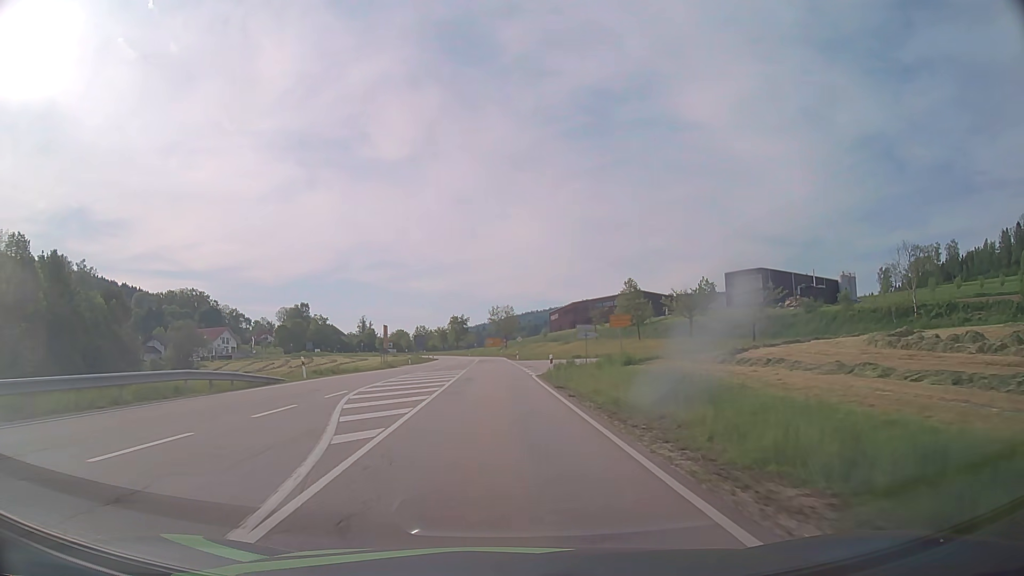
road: secondary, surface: asphalt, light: Day
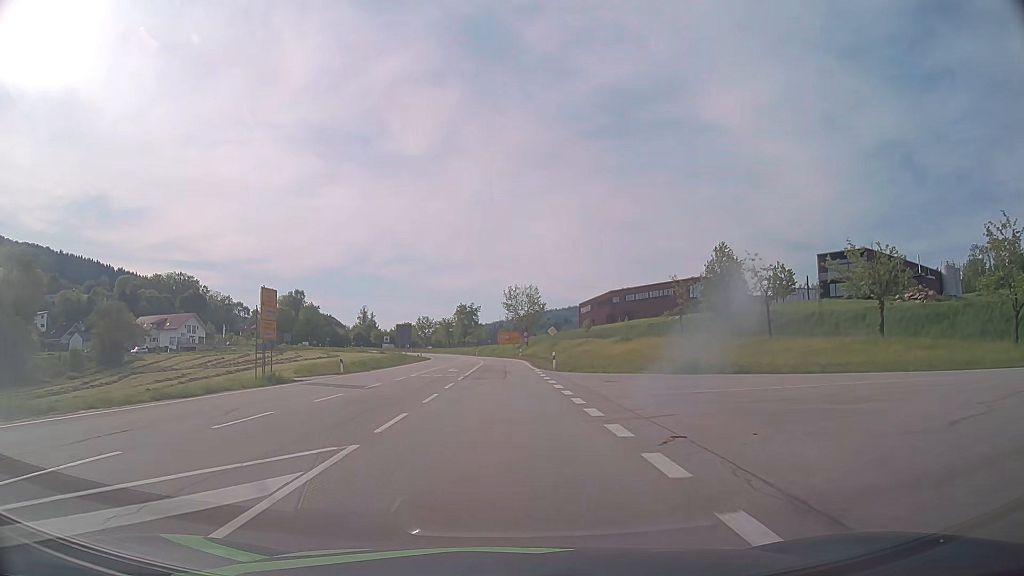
(-0.4, +37.6) m; -2°
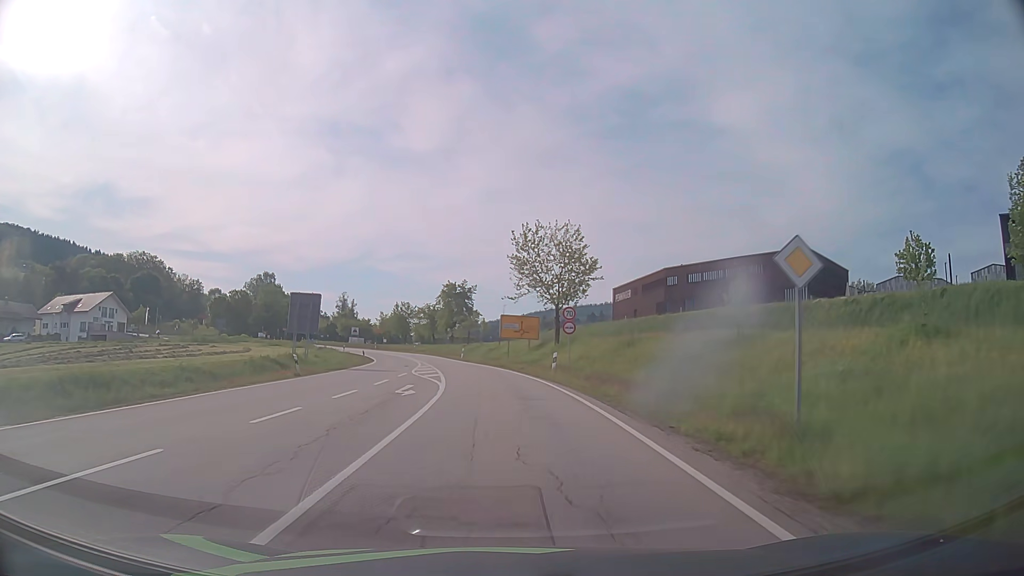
(-0.3, +45.9) m; 0°
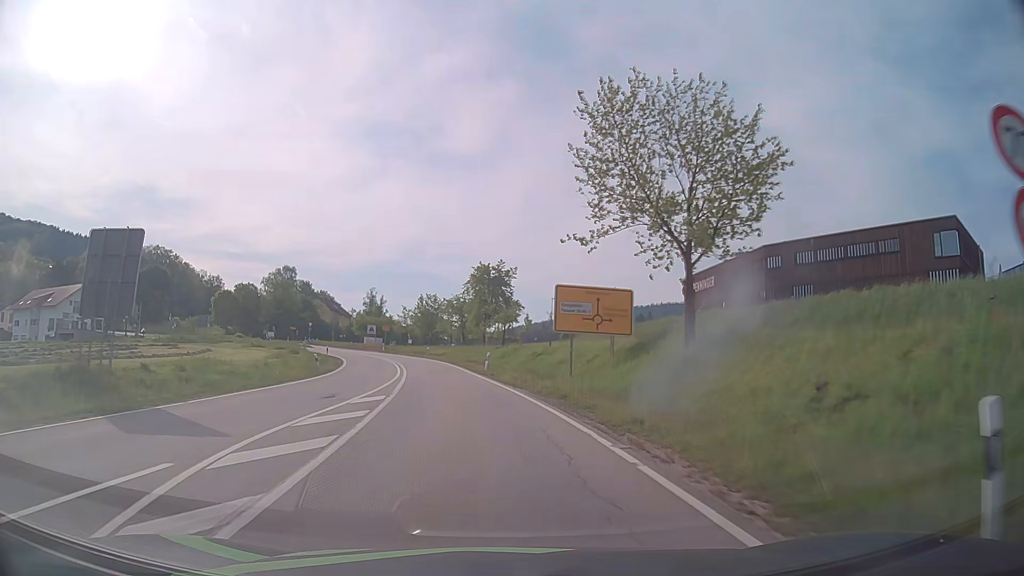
(-0.4, +25.7) m; -3°
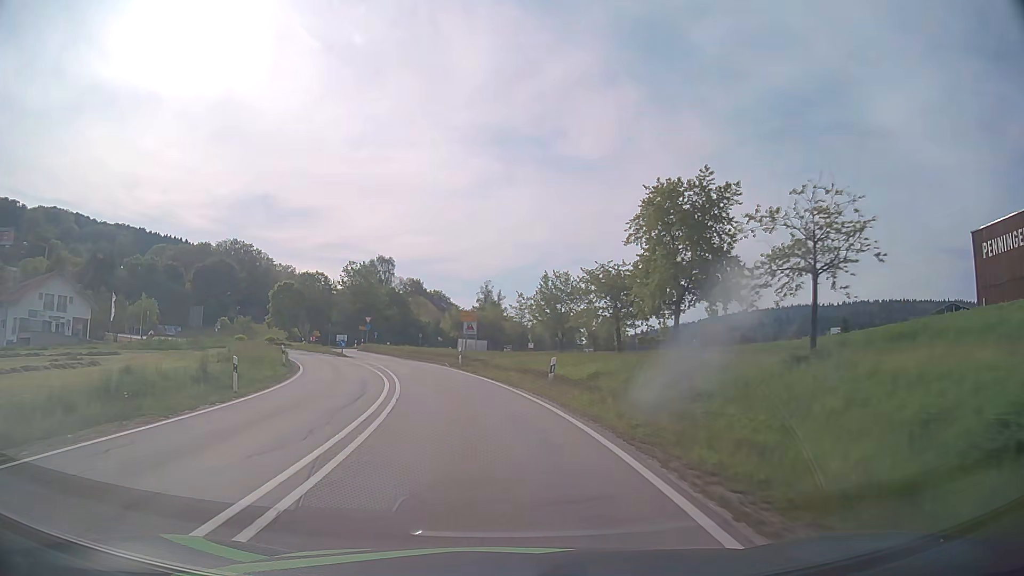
(-4.6, +42.2) m; -11°
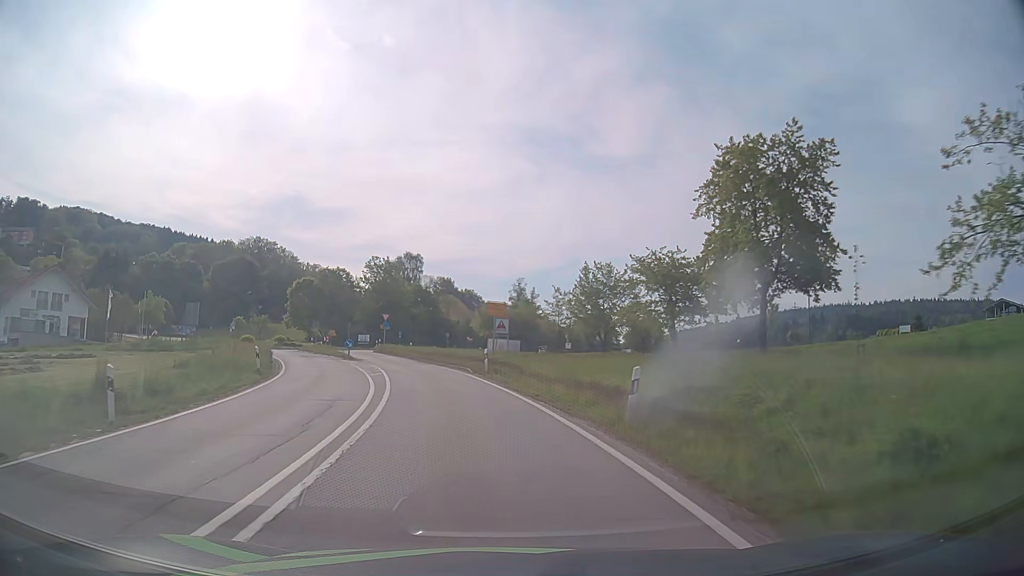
(-0.2, +8.3) m; -3°
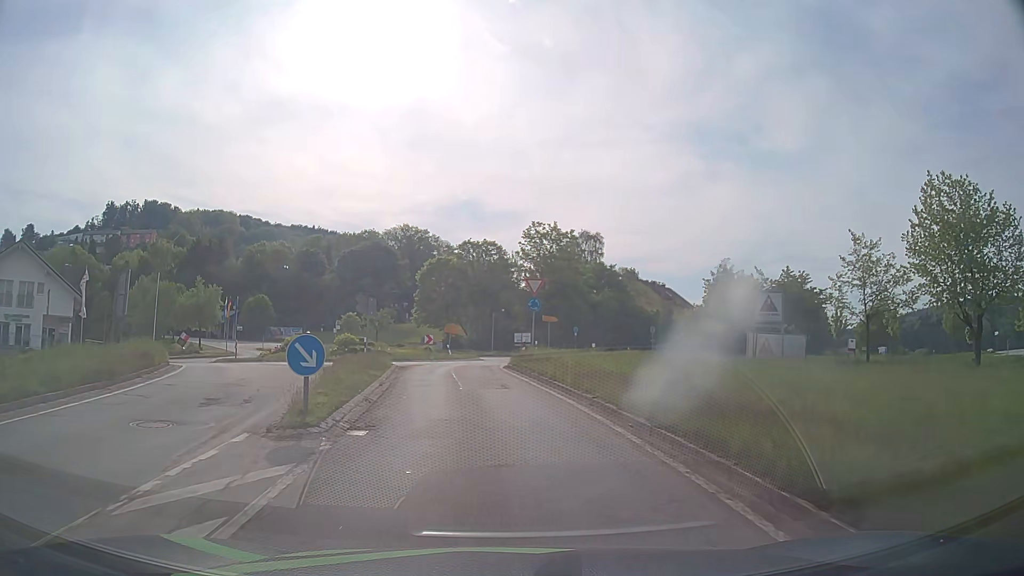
(-4.8, +35.3) m; -15°
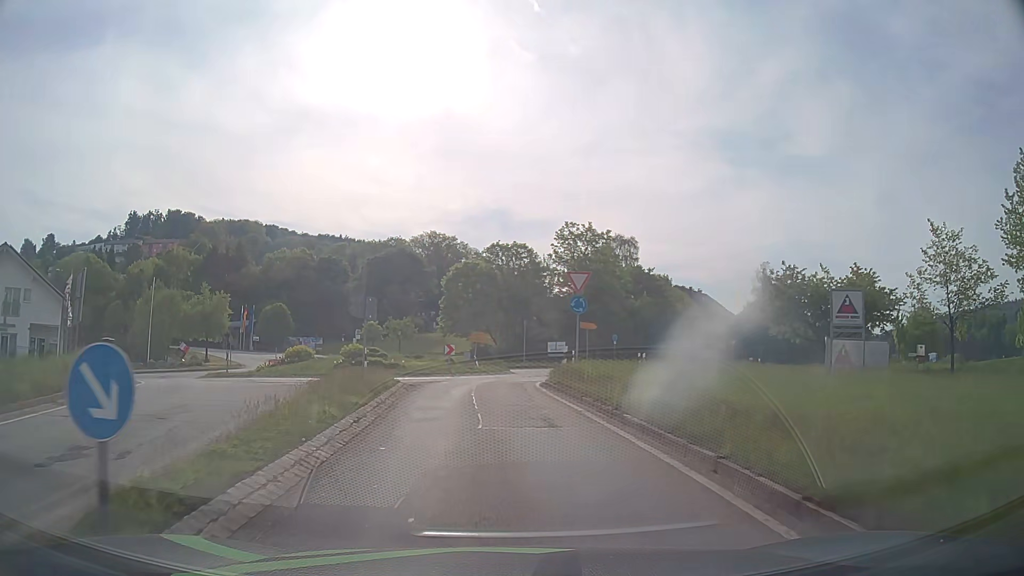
(-0.1, +5.9) m; -3°
